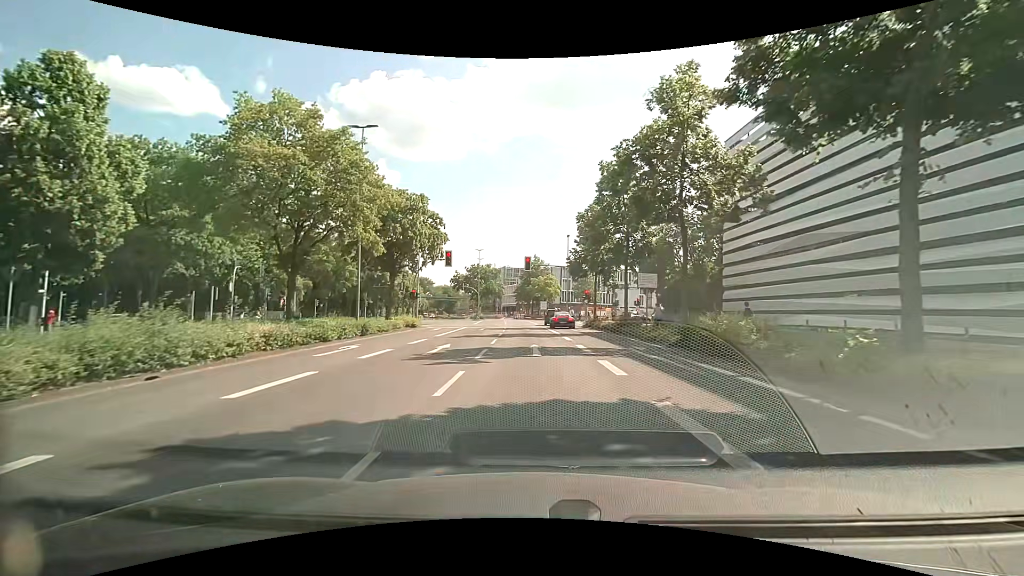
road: primary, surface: asphalt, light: Day
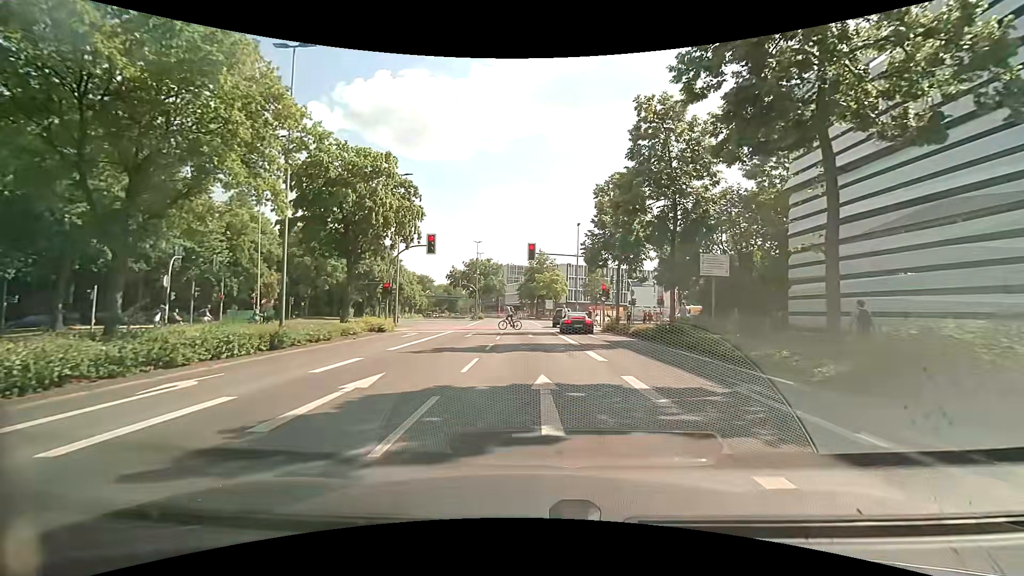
(-0.1, +9.0) m; -1°
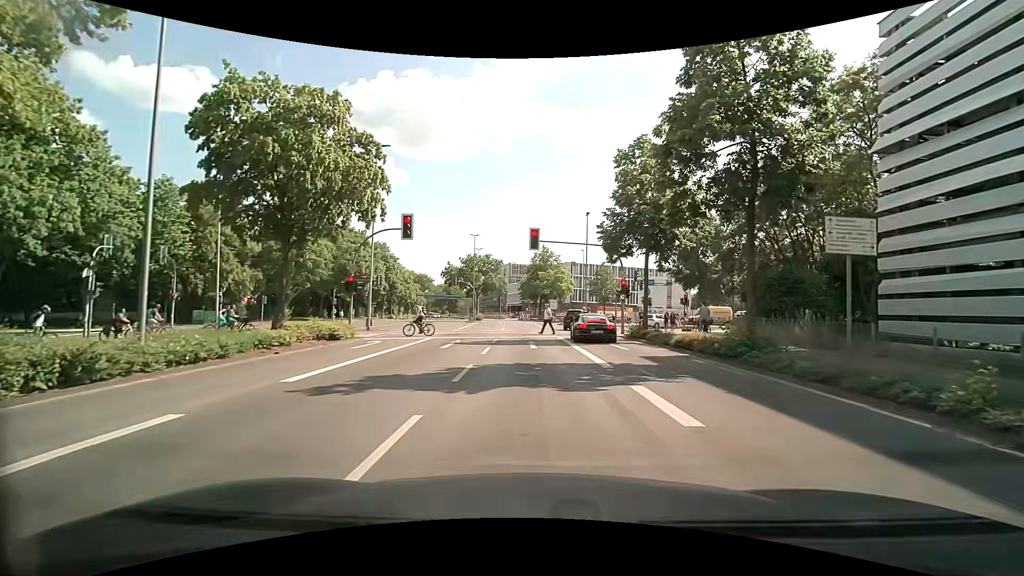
(0.0, +7.1) m; 0°
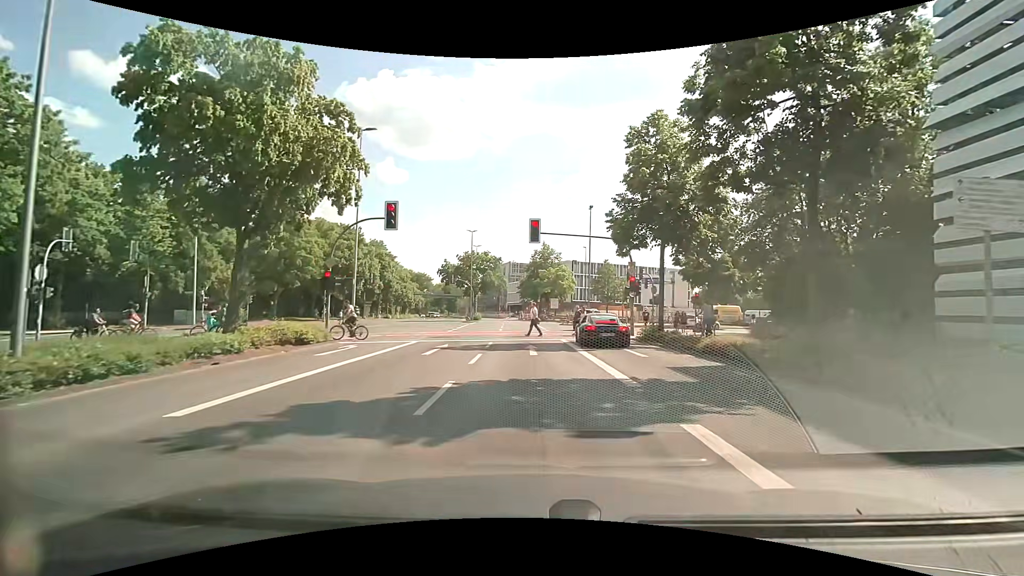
(0.0, +3.0) m; 0°
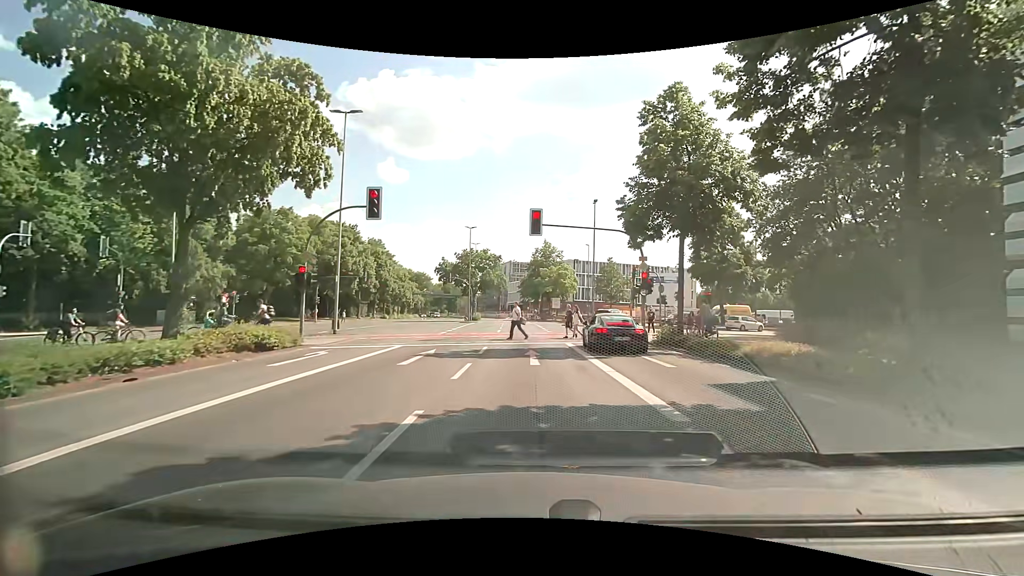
(0.0, +2.7) m; -1°
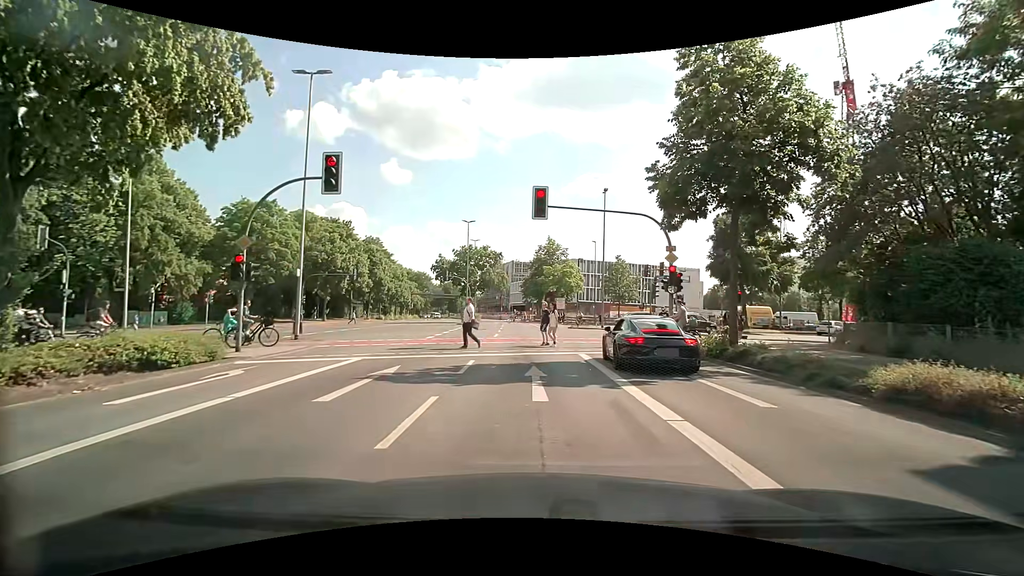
(0.0, +4.8) m; 0°
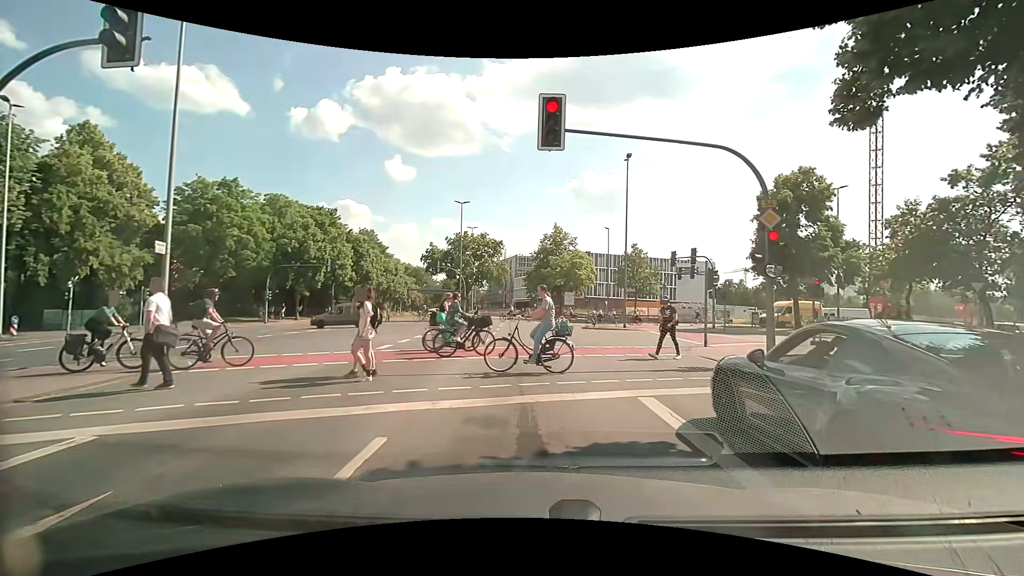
(0.0, +8.5) m; -1°
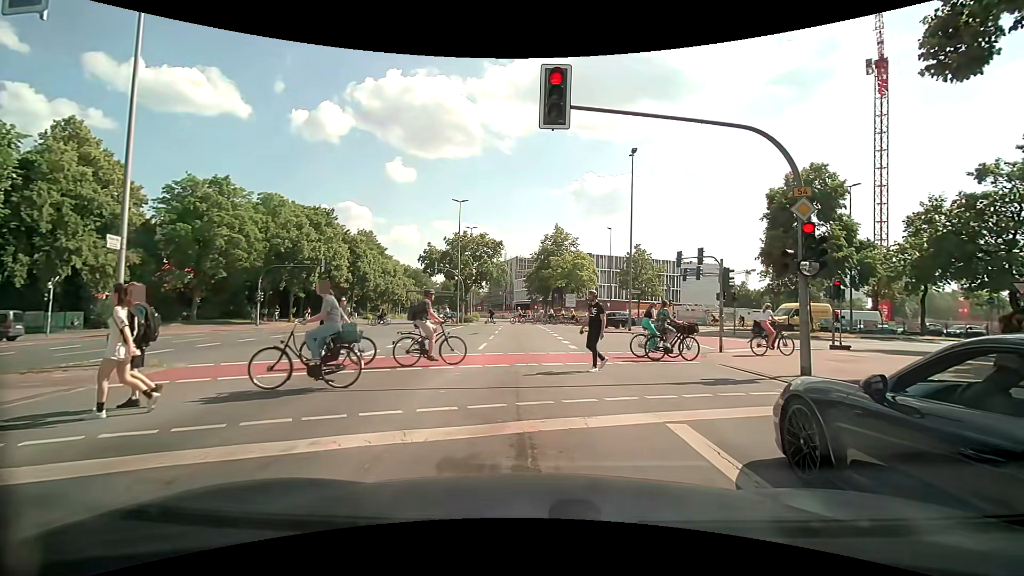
(0.0, +1.5) m; 0°
